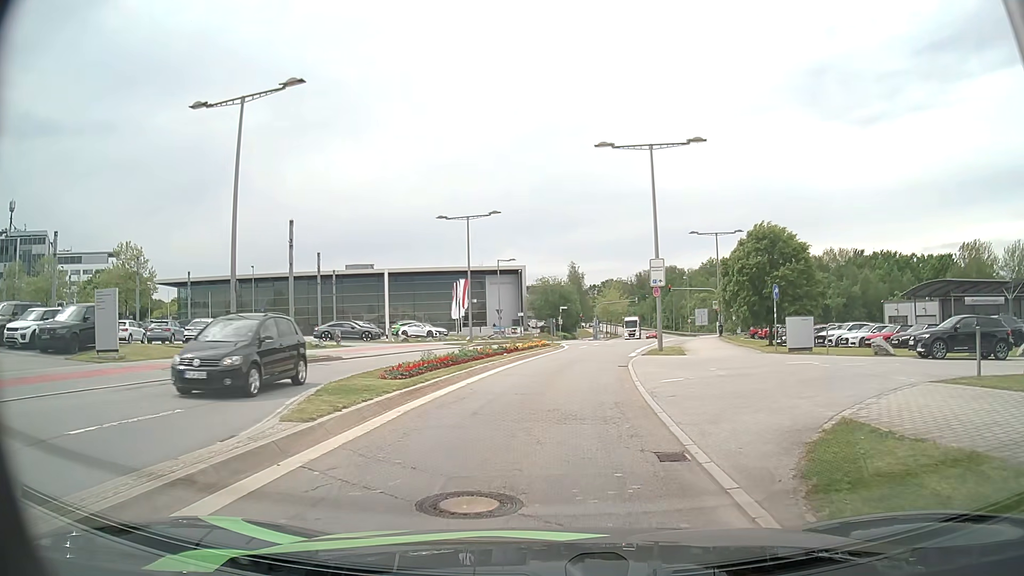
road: secondary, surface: asphalt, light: Day
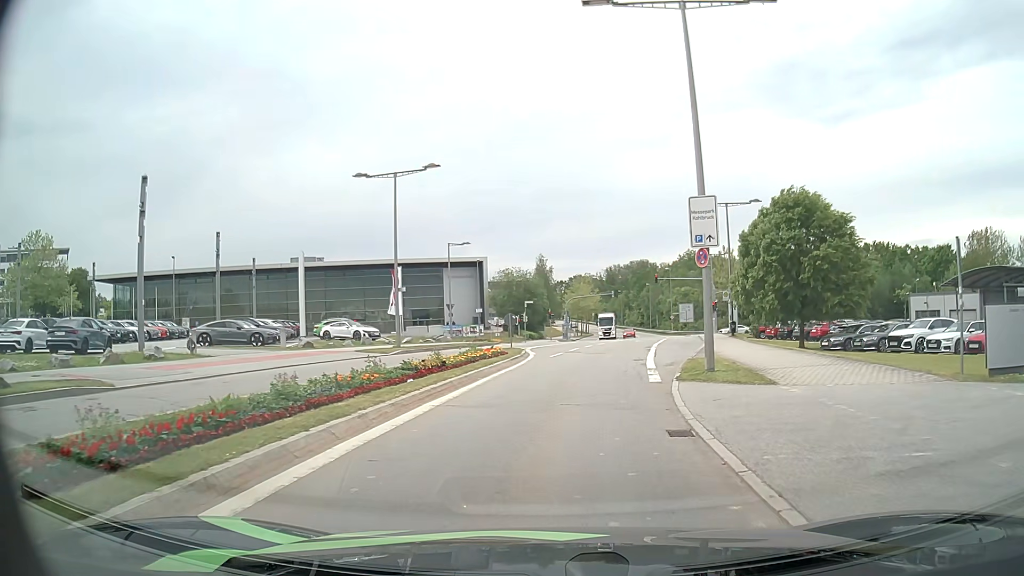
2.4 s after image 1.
(+0.3, +13.9) m; +3°
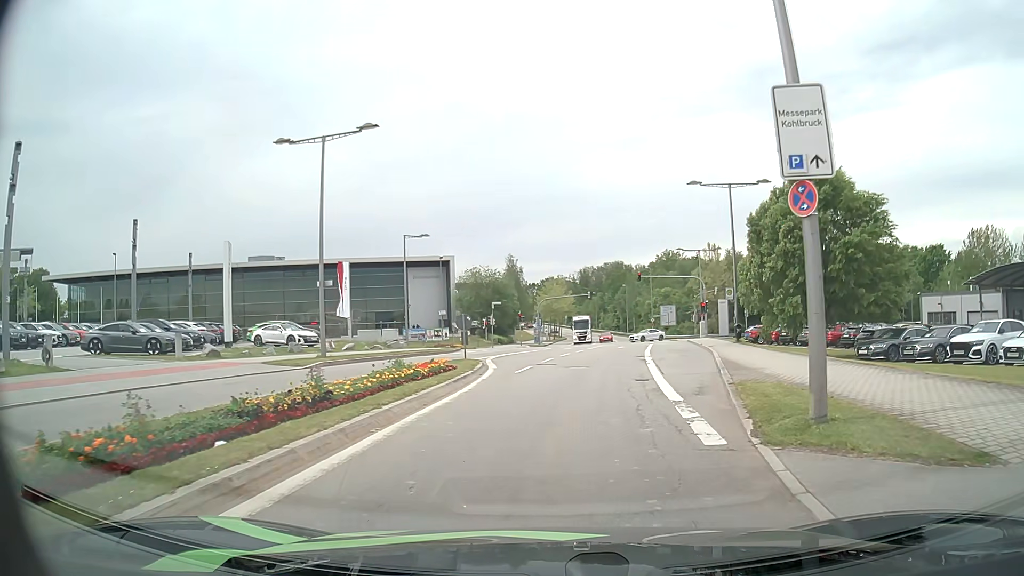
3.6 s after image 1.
(+0.1, +7.7) m; +2°
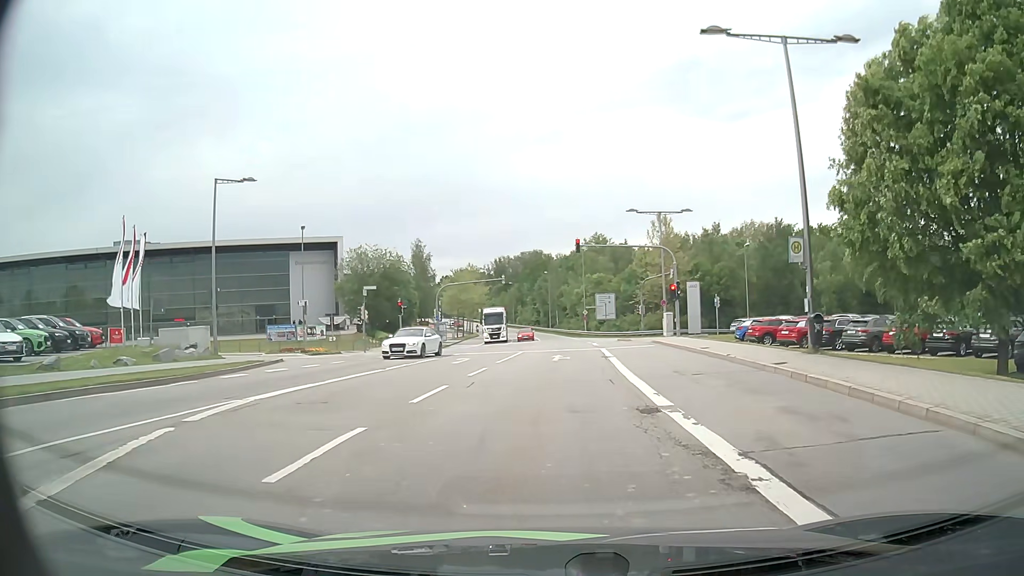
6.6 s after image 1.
(+1.3, +20.7) m; +7°
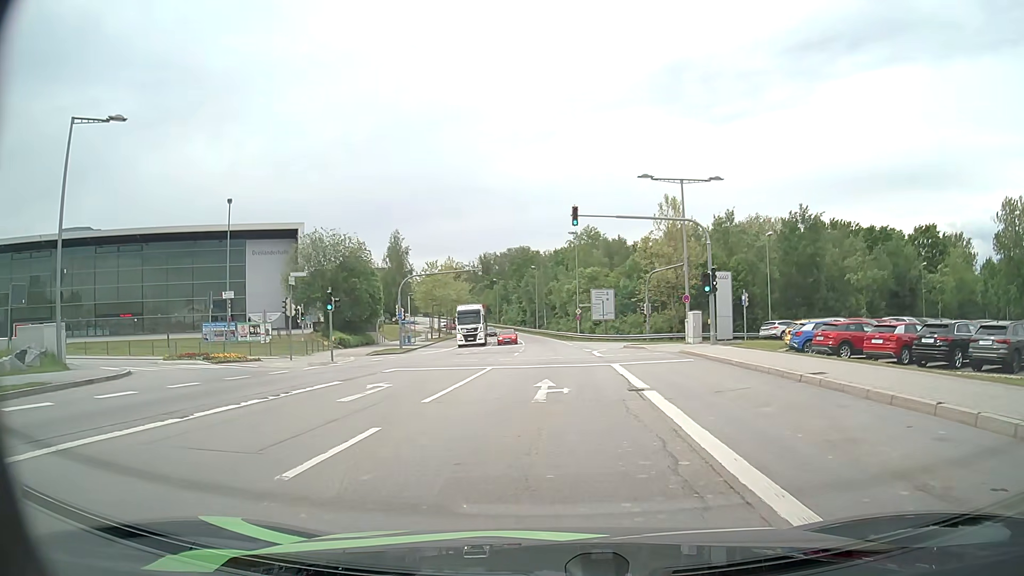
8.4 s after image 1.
(+0.2, +11.7) m; +1°
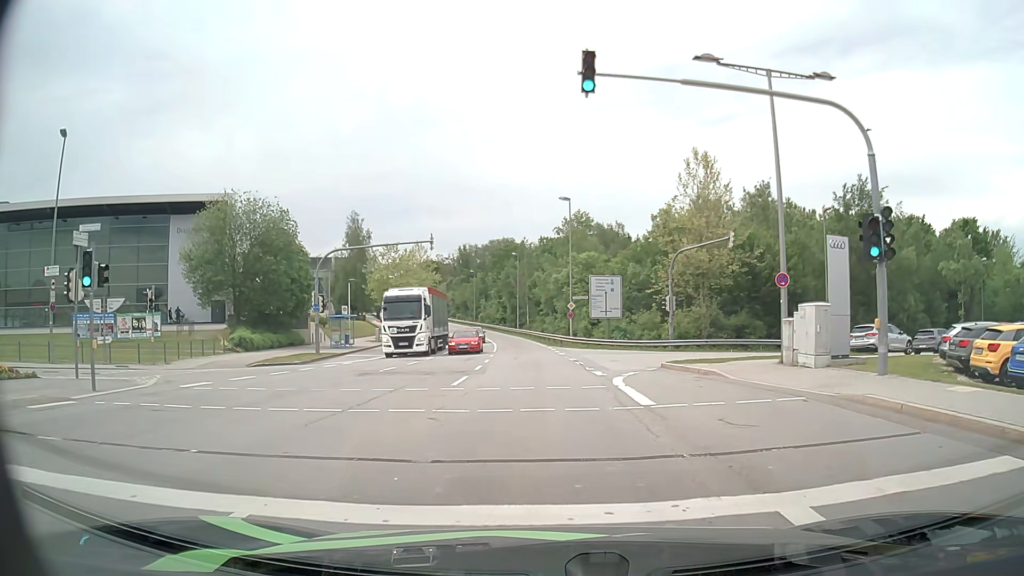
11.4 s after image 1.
(+0.2, +17.1) m; +2°
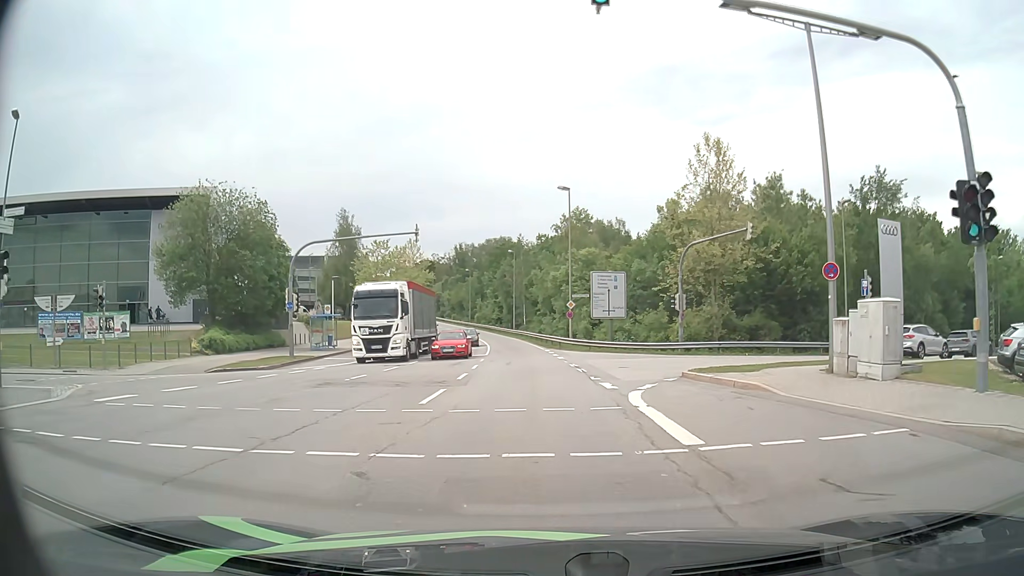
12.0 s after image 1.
(0.0, +3.8) m; -1°
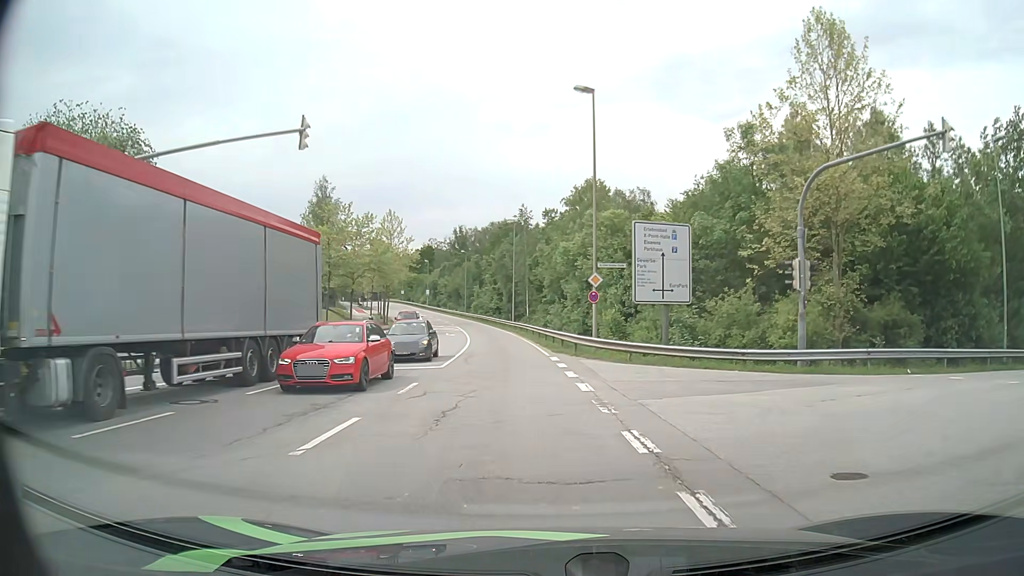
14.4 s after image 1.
(+0.1, +17.5) m; 0°
(0, +10) (-1, +20) (-2, +30) (-4, +40) (-5, +50) (-6, +60) (-8, +69) (-10, +79) (-12, +89) (-15, +99) m
